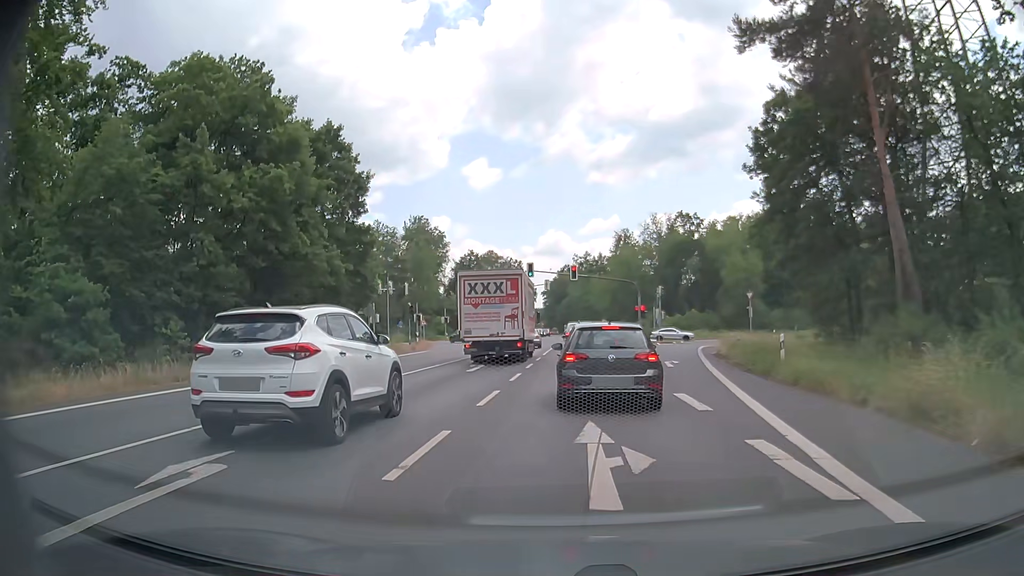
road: primary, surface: asphalt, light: Day
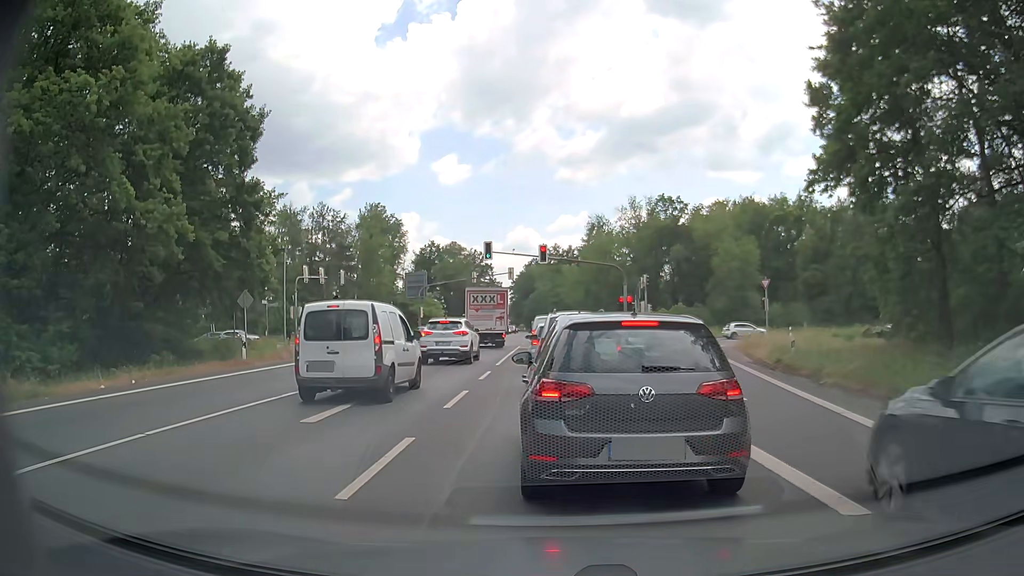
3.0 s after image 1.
(+0.2, +12.2) m; +2°
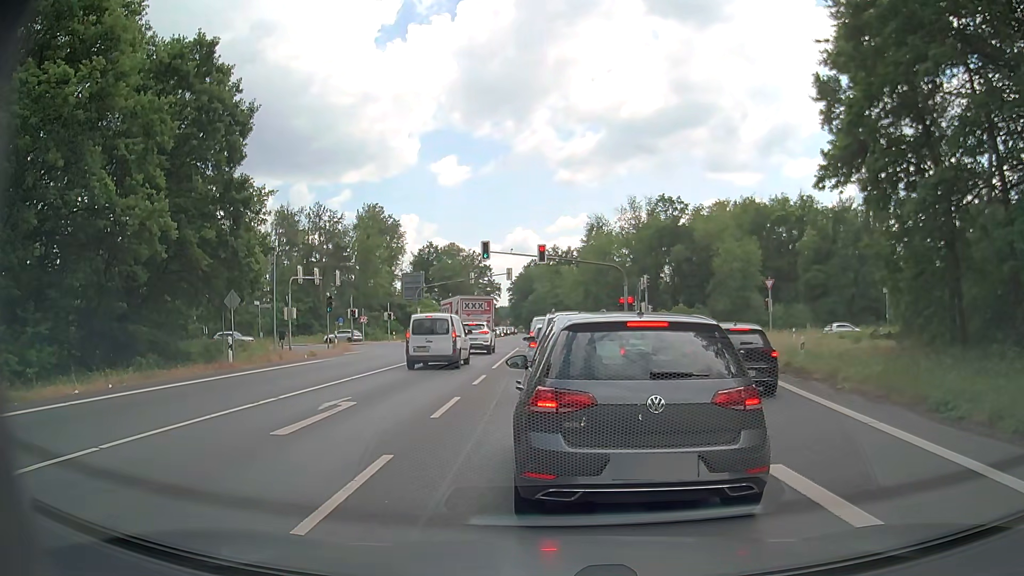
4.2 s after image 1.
(0.0, +0.9) m; +2°
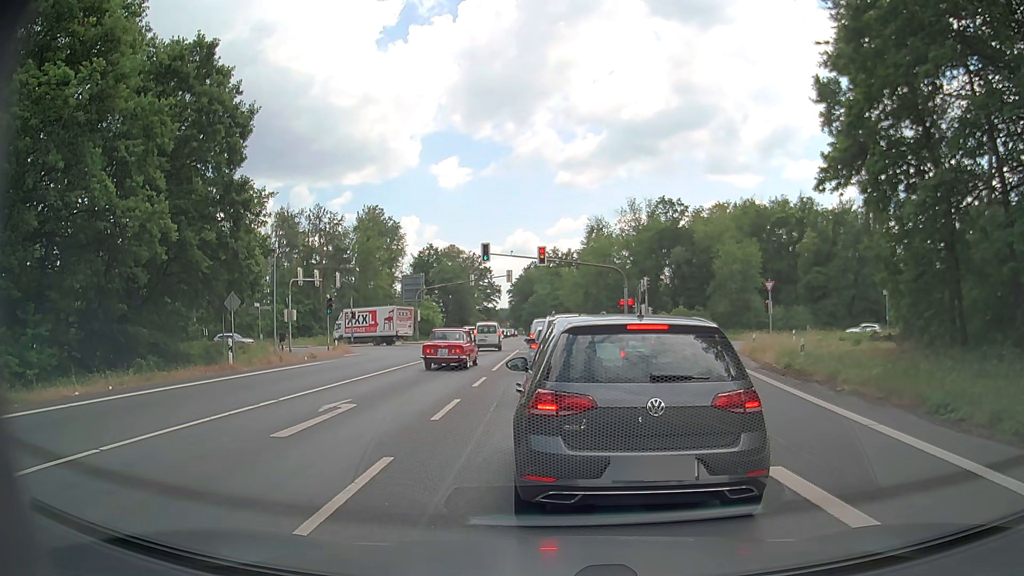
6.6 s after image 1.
(0.0, +0.1) m; 0°
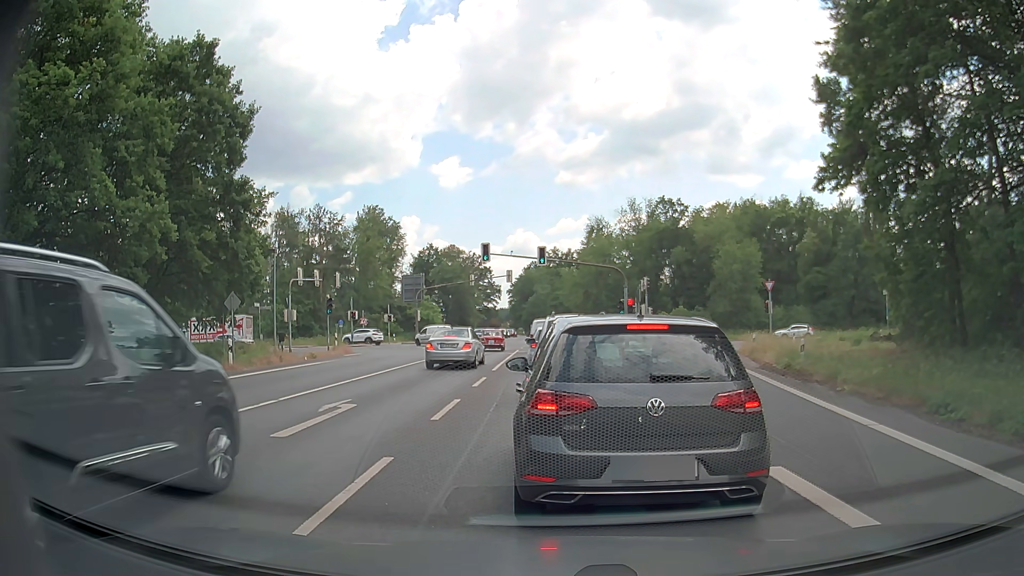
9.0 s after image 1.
(0.0, 0.0) m; 0°
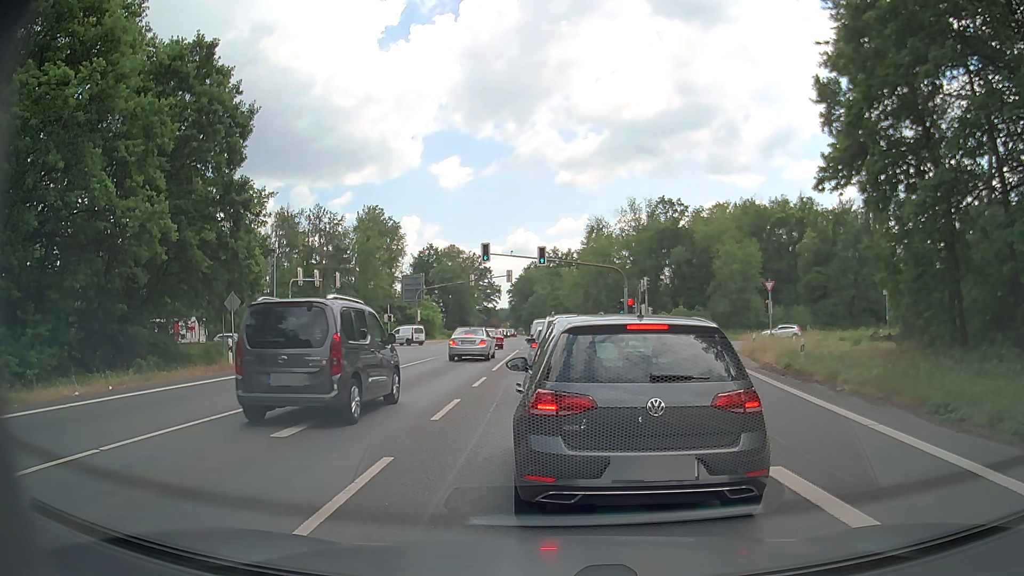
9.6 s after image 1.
(0.0, 0.0) m; 0°
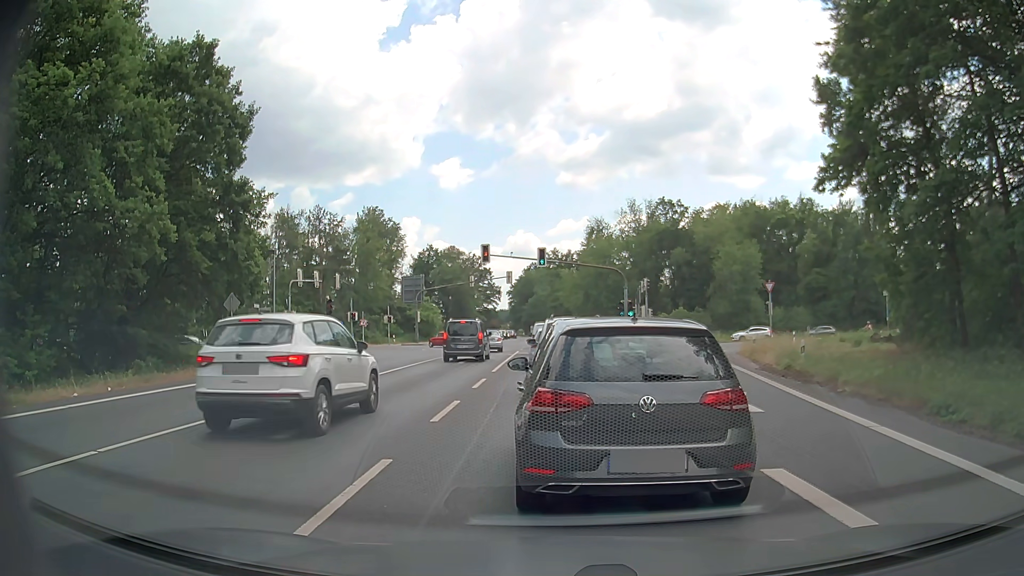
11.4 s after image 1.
(0.0, 0.0) m; 0°
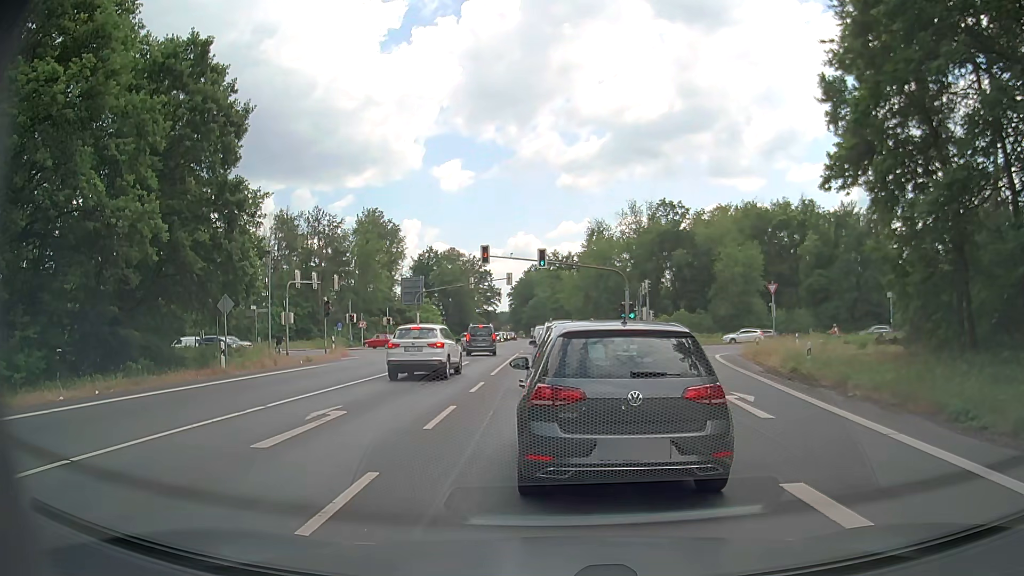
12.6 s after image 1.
(0.0, +0.6) m; 0°
